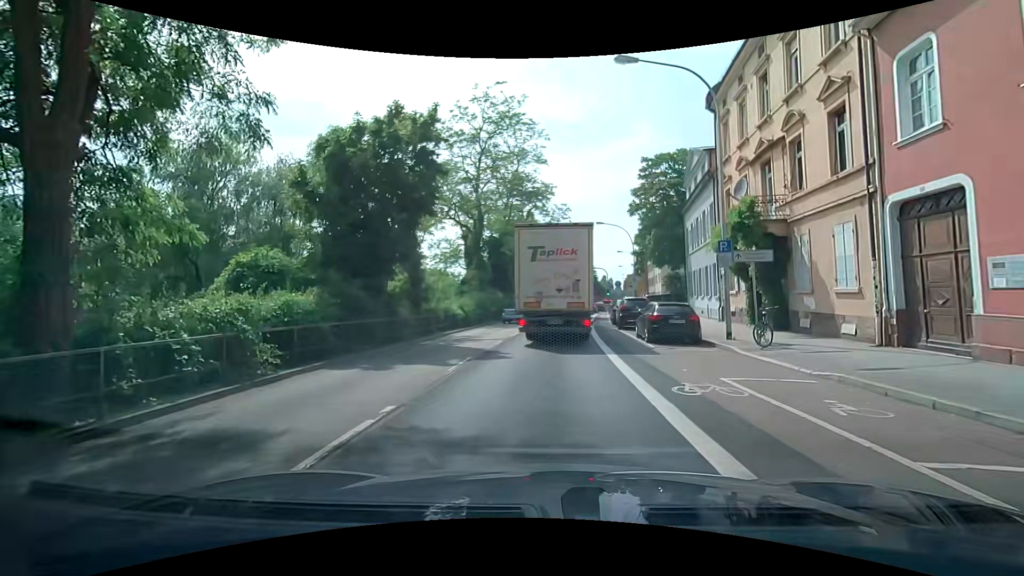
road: primary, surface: asphalt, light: Day
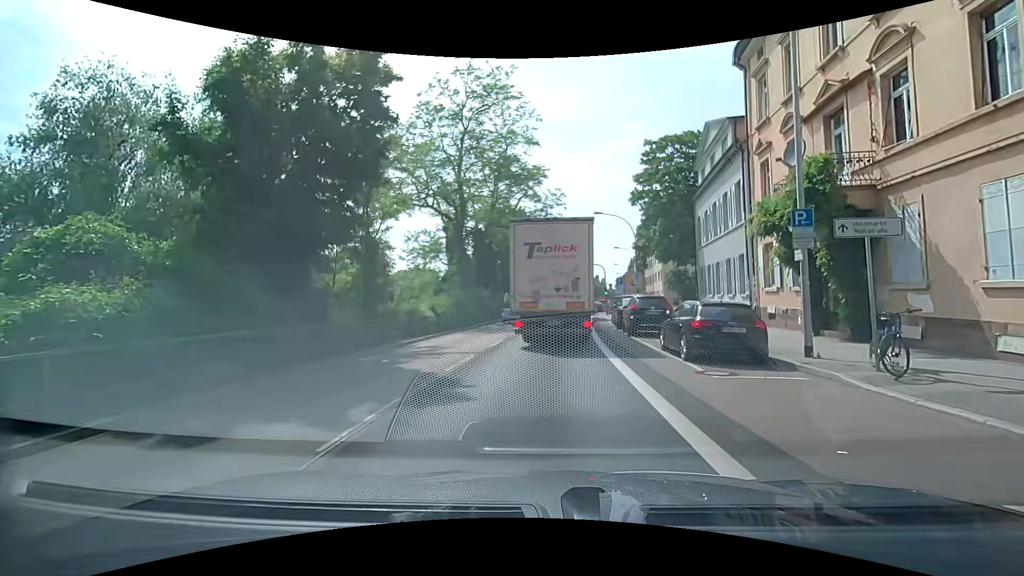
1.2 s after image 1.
(0.0, +5.5) m; +1°
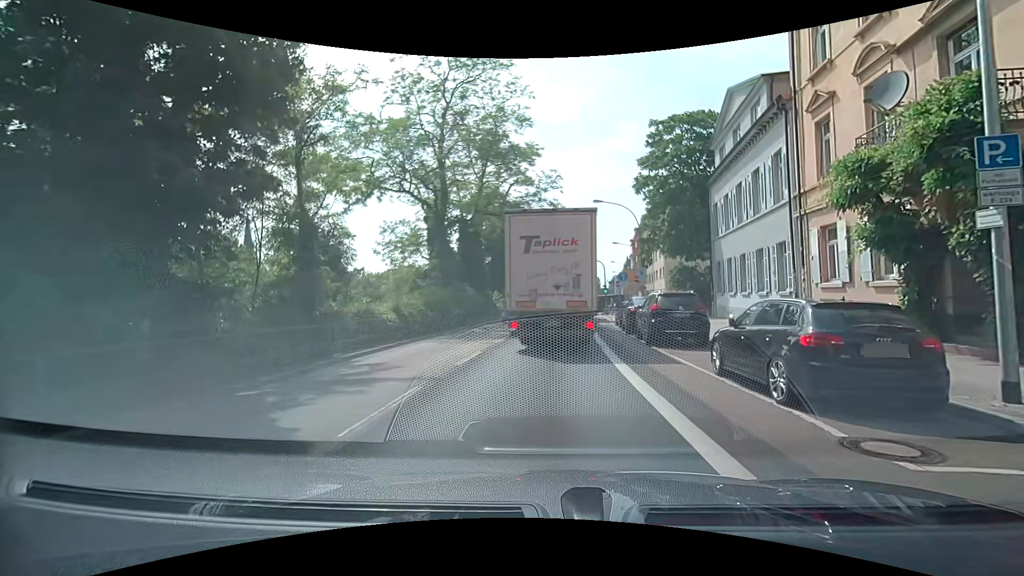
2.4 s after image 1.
(0.0, +4.9) m; 0°
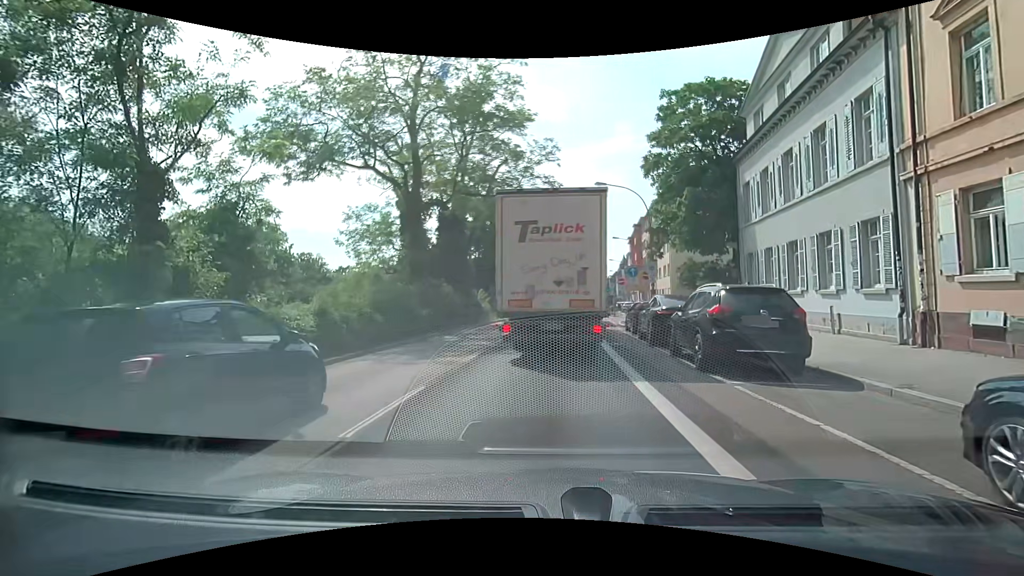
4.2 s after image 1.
(+0.1, +5.8) m; +2°
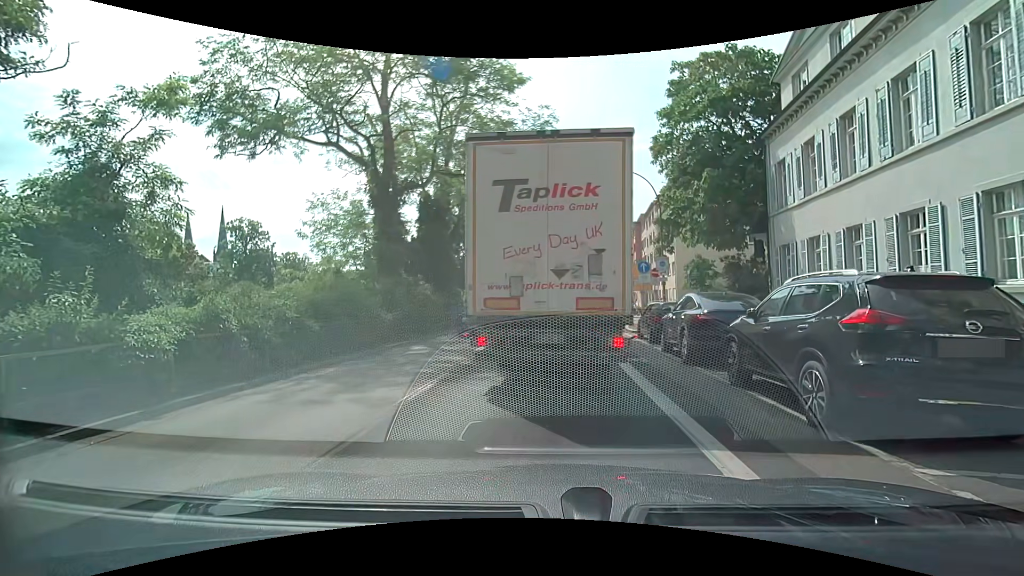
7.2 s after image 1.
(-0.1, +4.1) m; 0°
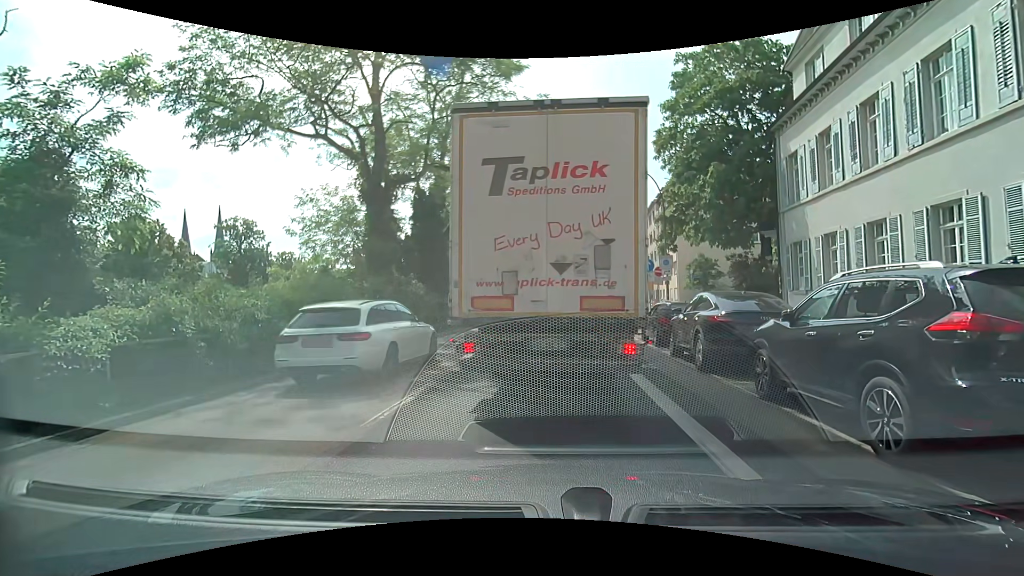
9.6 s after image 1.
(0.0, +1.1) m; 0°
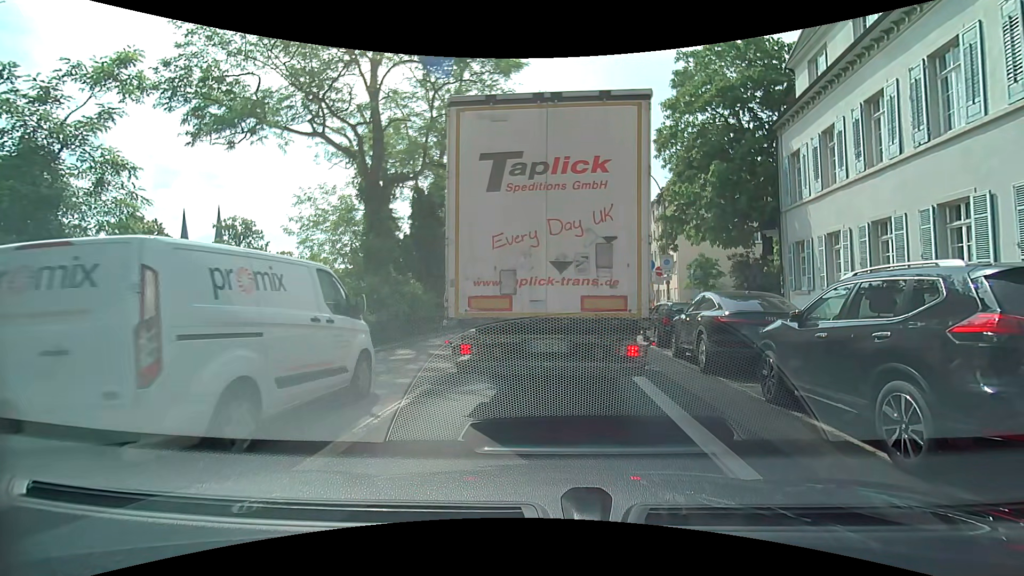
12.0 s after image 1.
(0.0, +0.3) m; 0°
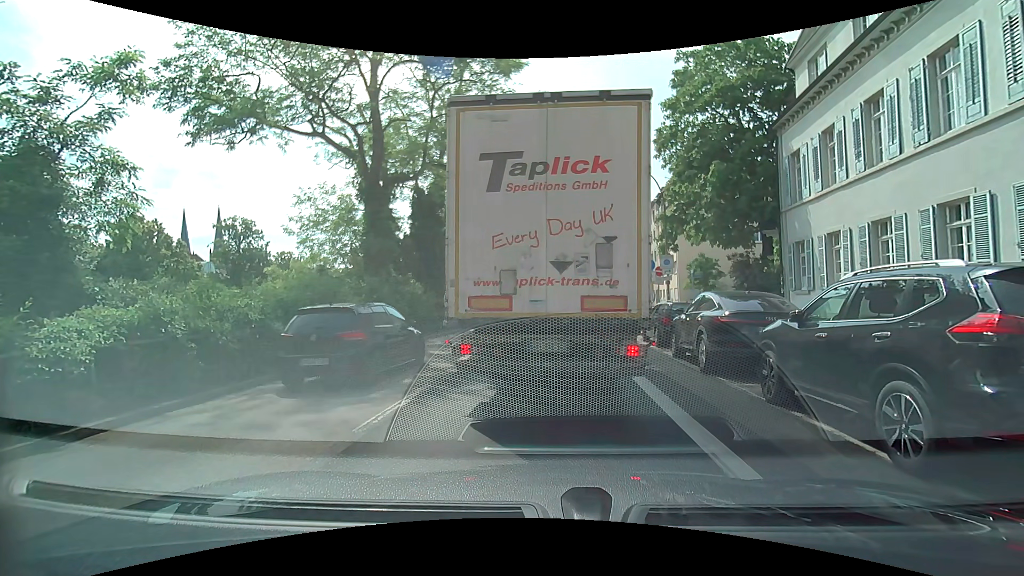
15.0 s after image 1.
(0.0, 0.0) m; 0°
